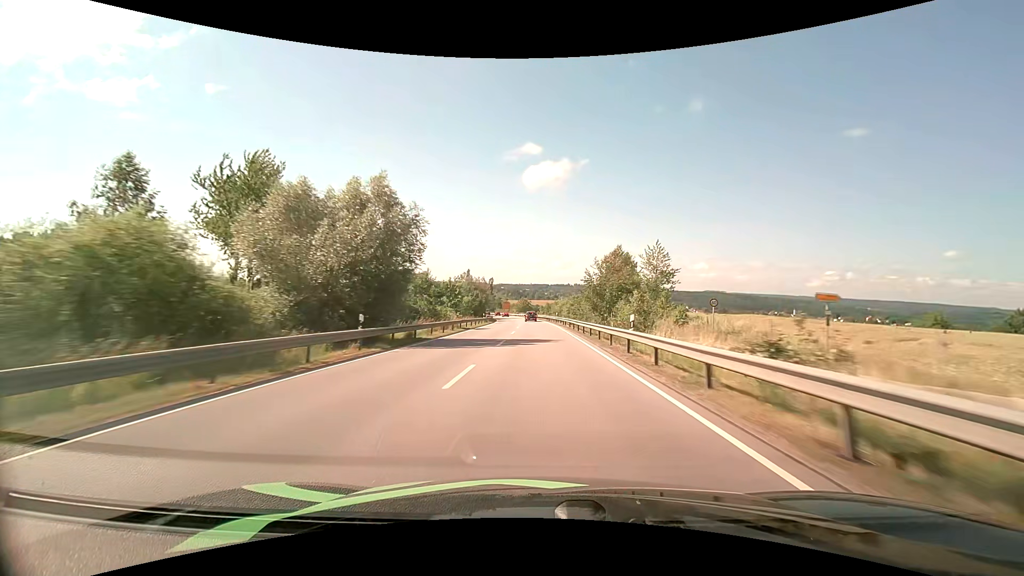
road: primary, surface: asphalt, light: Day
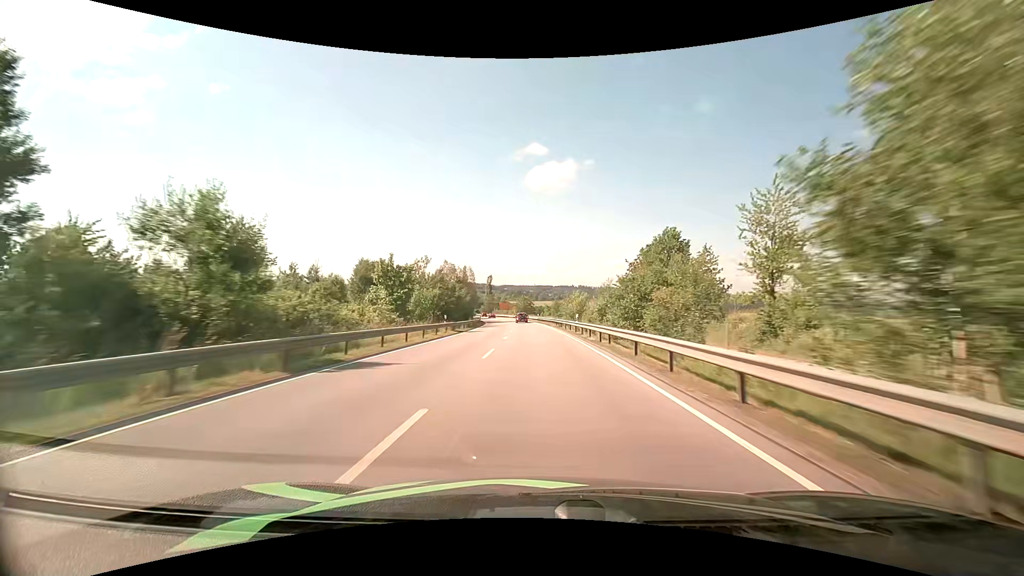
(0.0, +29.3) m; 0°
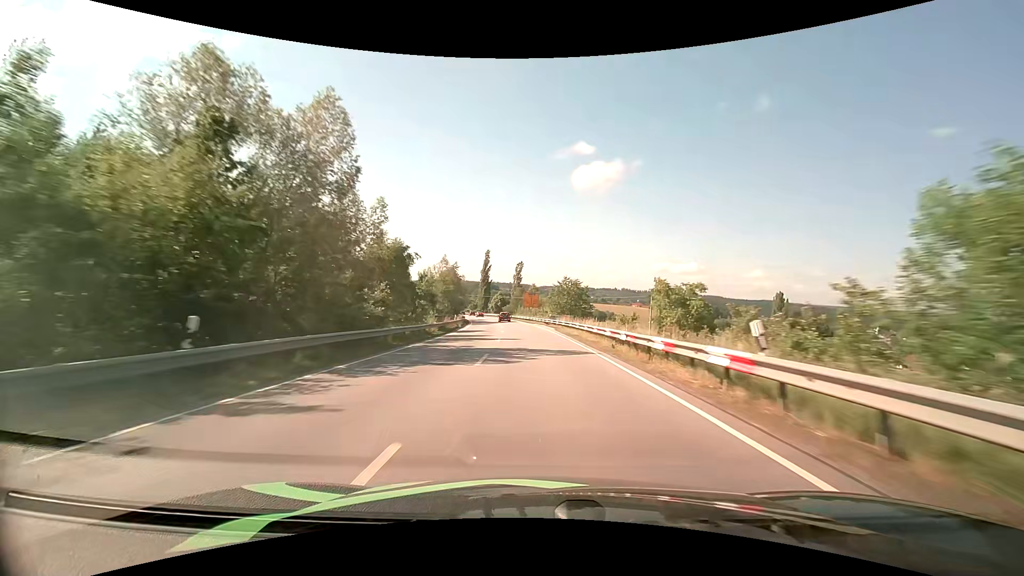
(-2.5, +72.5) m; -4°
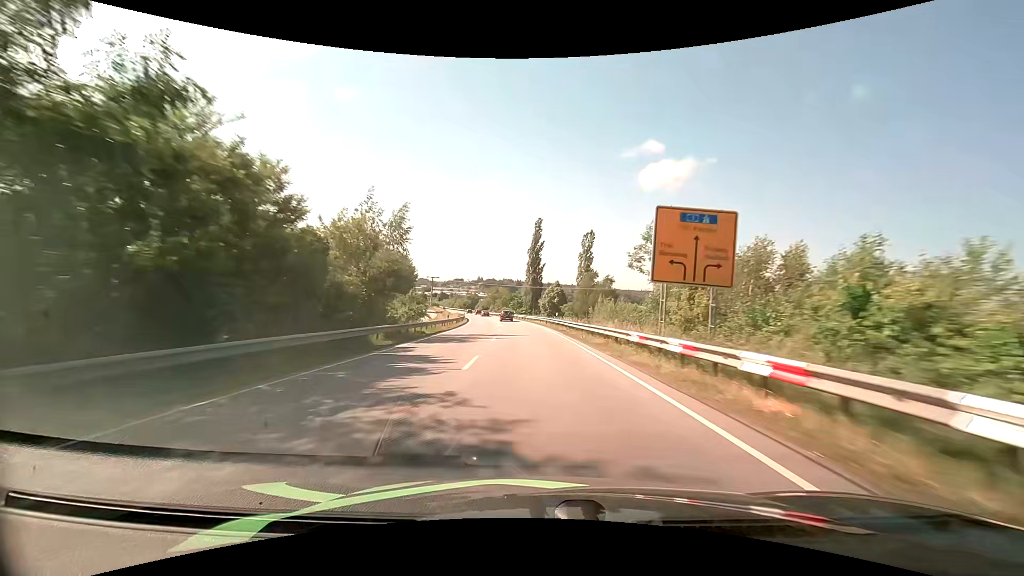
(-4.4, +73.2) m; -7°
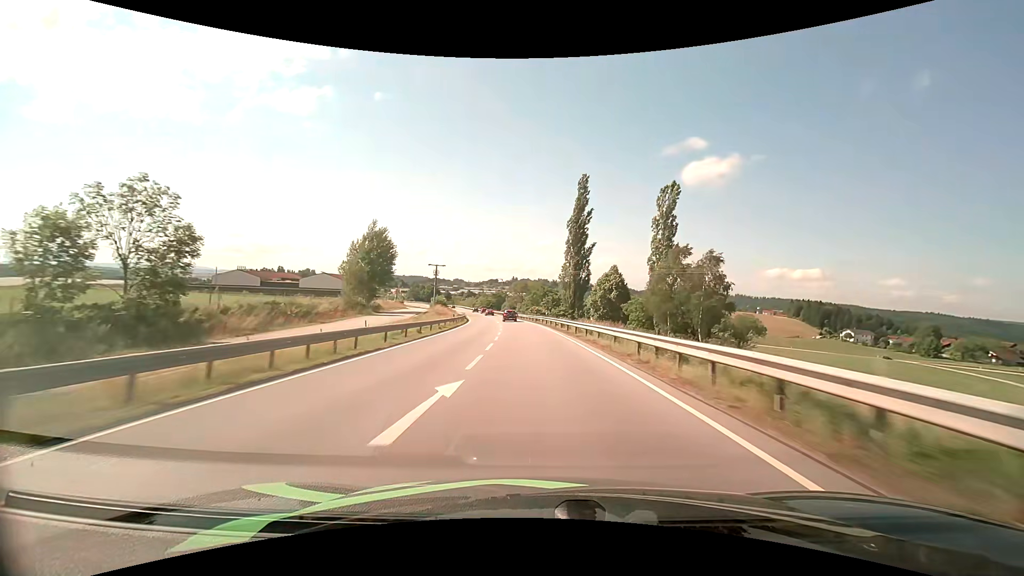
(-1.6, +42.5) m; -4°
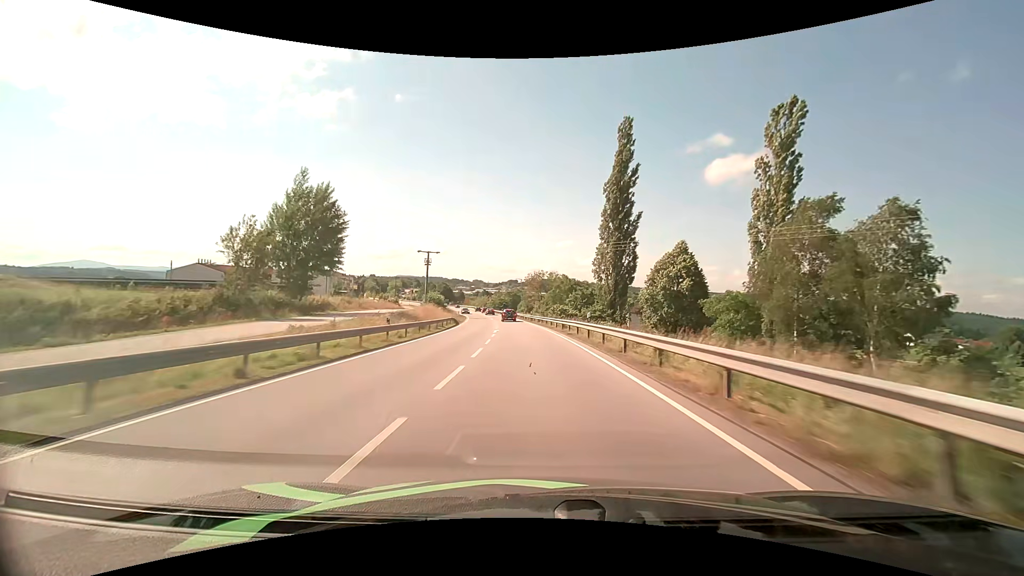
(-0.5, +27.0) m; -2°
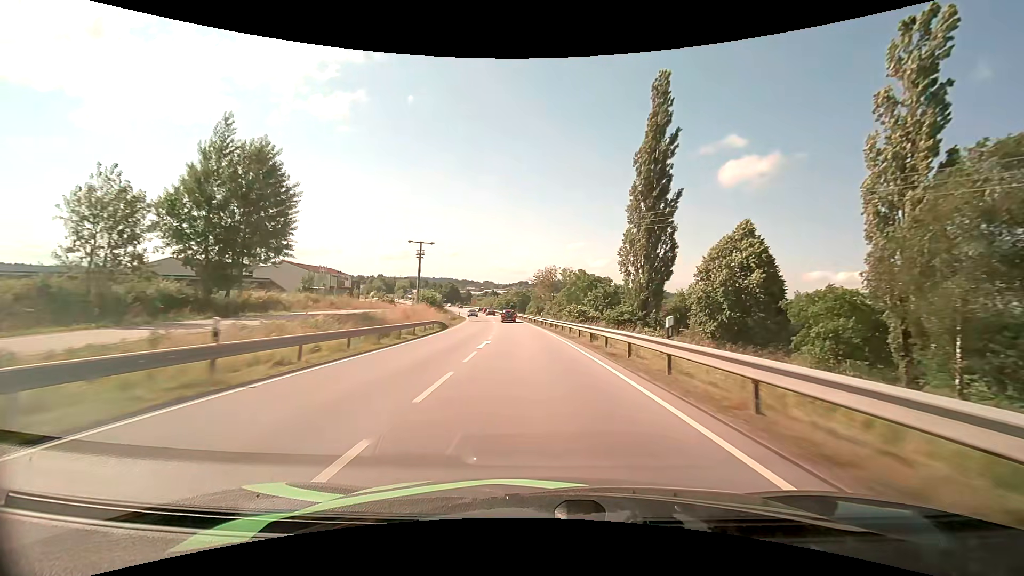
(-0.2, +13.1) m; -1°
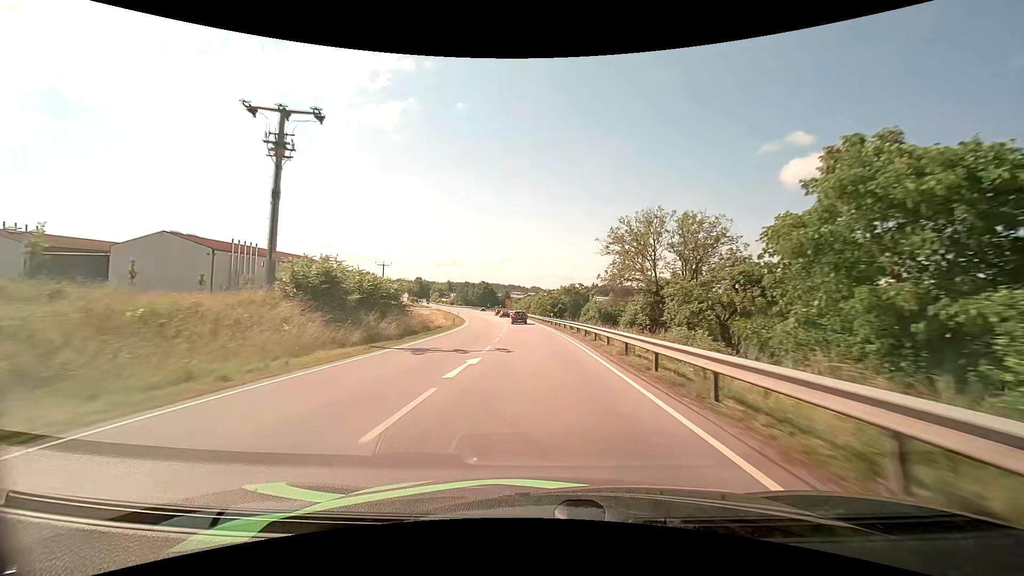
(-2.3, +50.2) m; -6°
(0, +10) (0, +20) (-1, +30) (-1, +40) (-1, +50) (-2, +60) (-3, +70) (-4, +80) (-5, +90) (-6, +100) m
